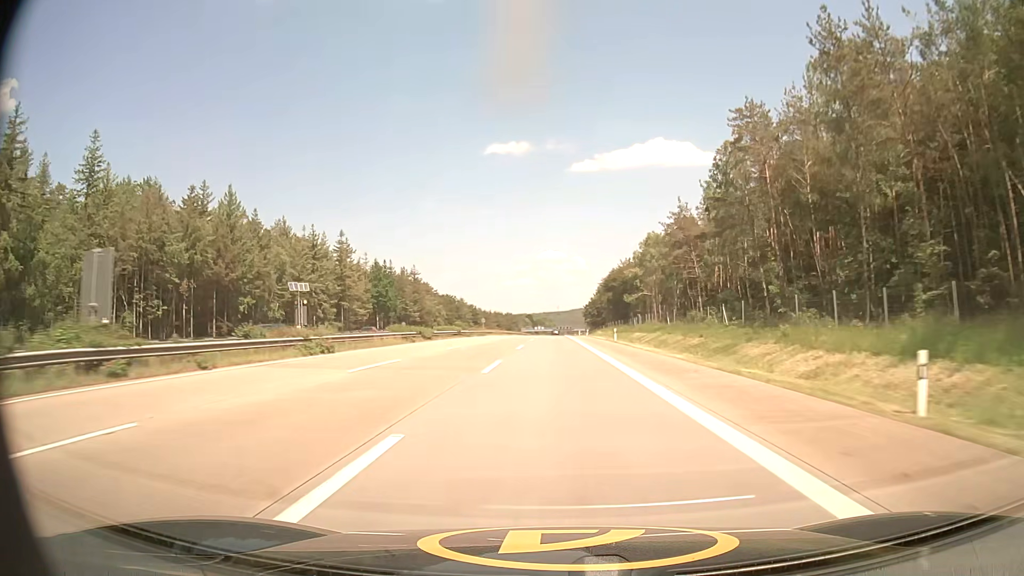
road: motorway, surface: asphalt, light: Day
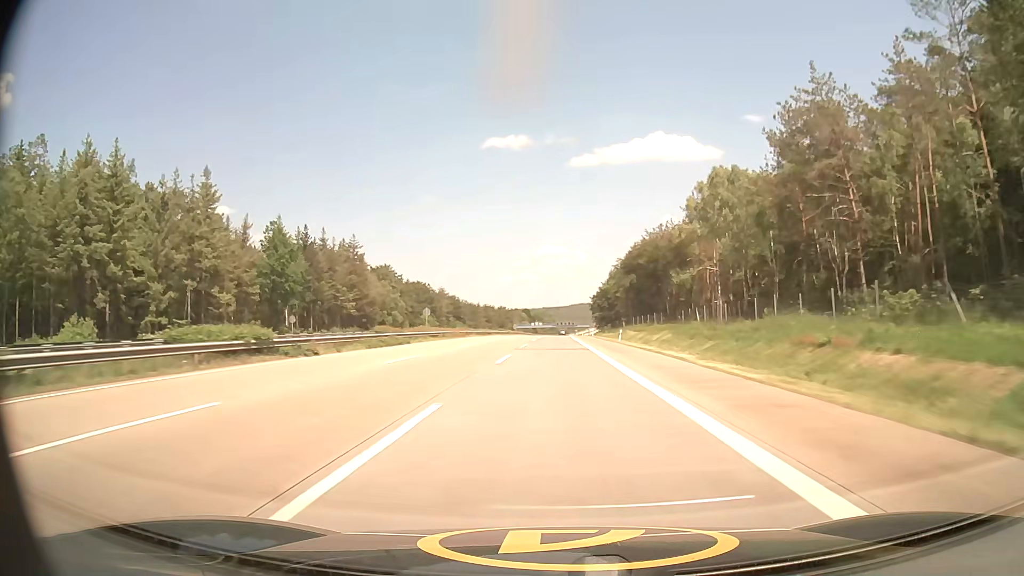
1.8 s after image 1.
(+0.1, +53.6) m; 0°
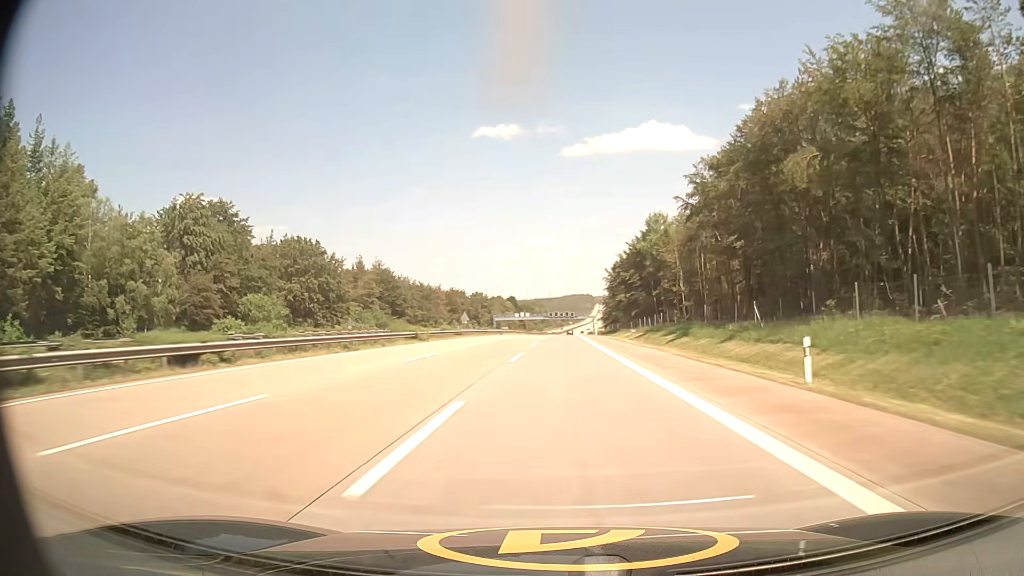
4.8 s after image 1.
(+0.3, +90.3) m; +1°
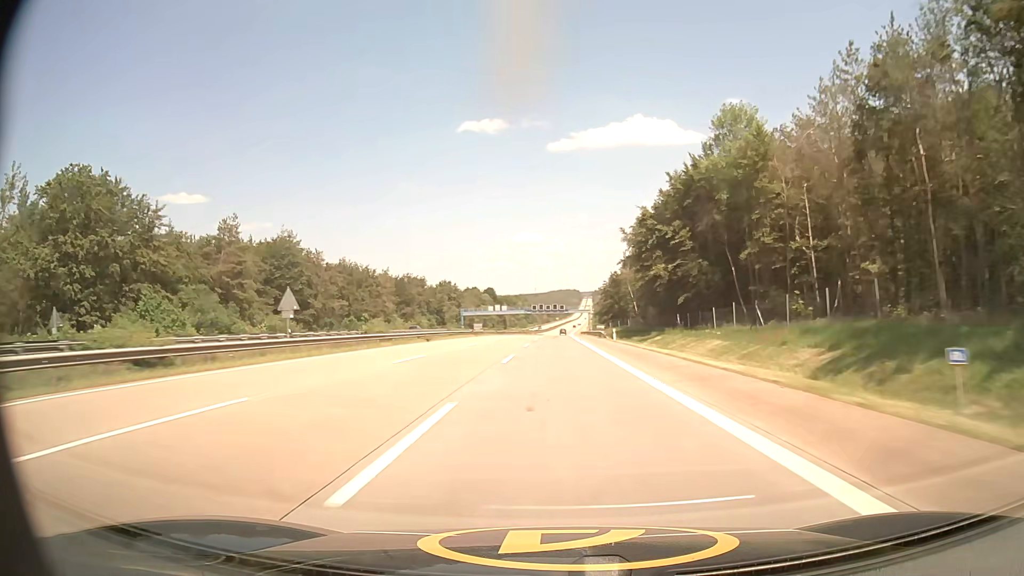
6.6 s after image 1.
(+0.7, +54.7) m; +1°
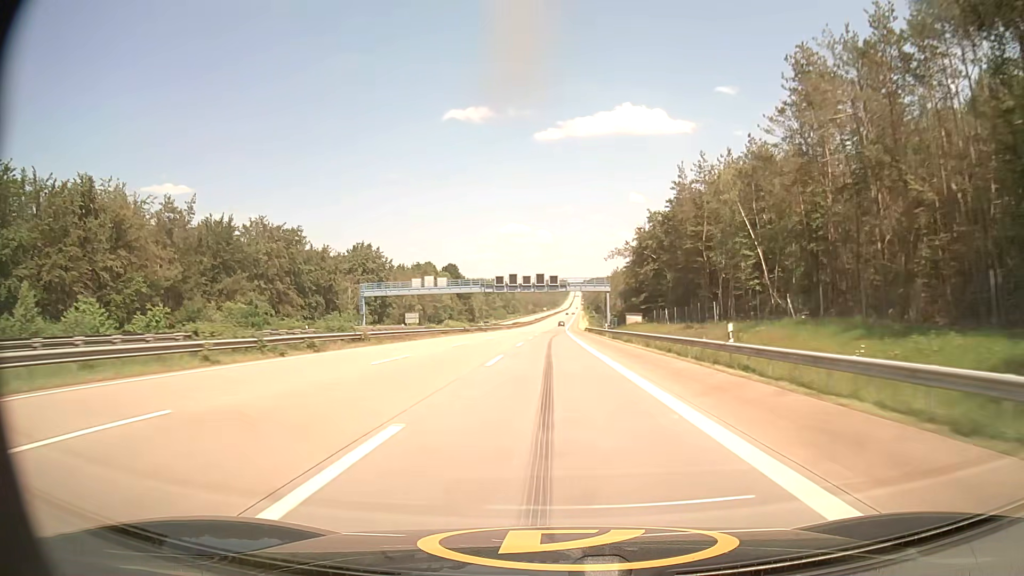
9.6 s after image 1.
(+0.8, +92.6) m; +1°
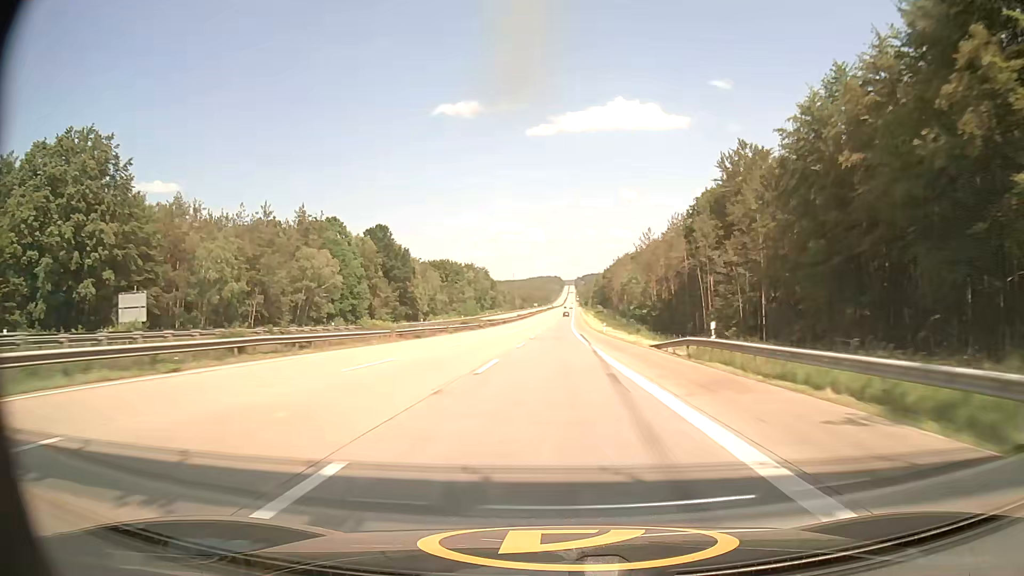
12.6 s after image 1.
(+0.5, +94.3) m; +1°
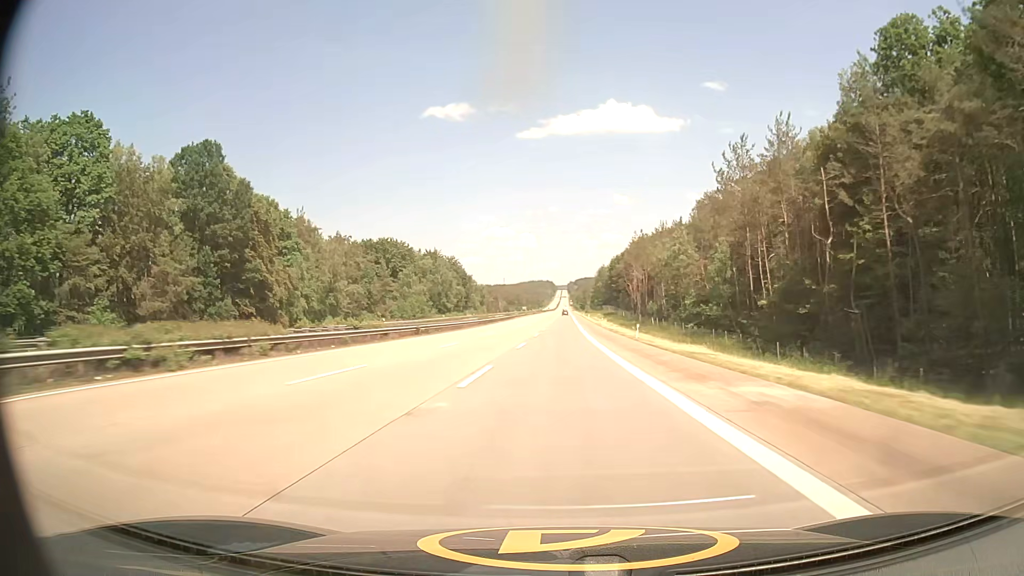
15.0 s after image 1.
(+0.4, +77.2) m; +1°
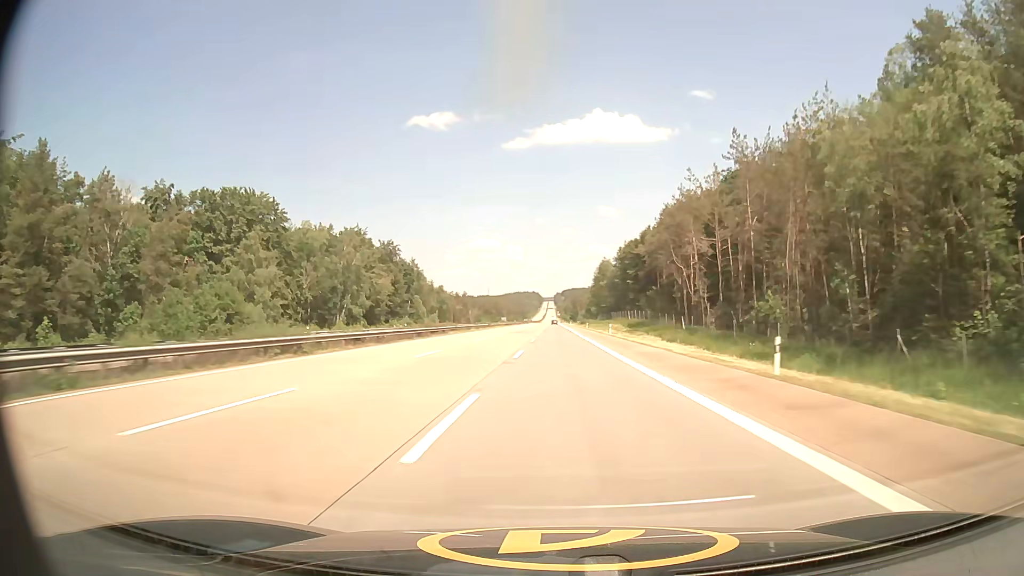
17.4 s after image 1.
(+0.8, +79.4) m; +1°
(0, +10) (0, +20) (0, +30) (0, +40) (0, +50) (0, +60) (0, +70) (0, +80) (0, +90) (0, +100) m
